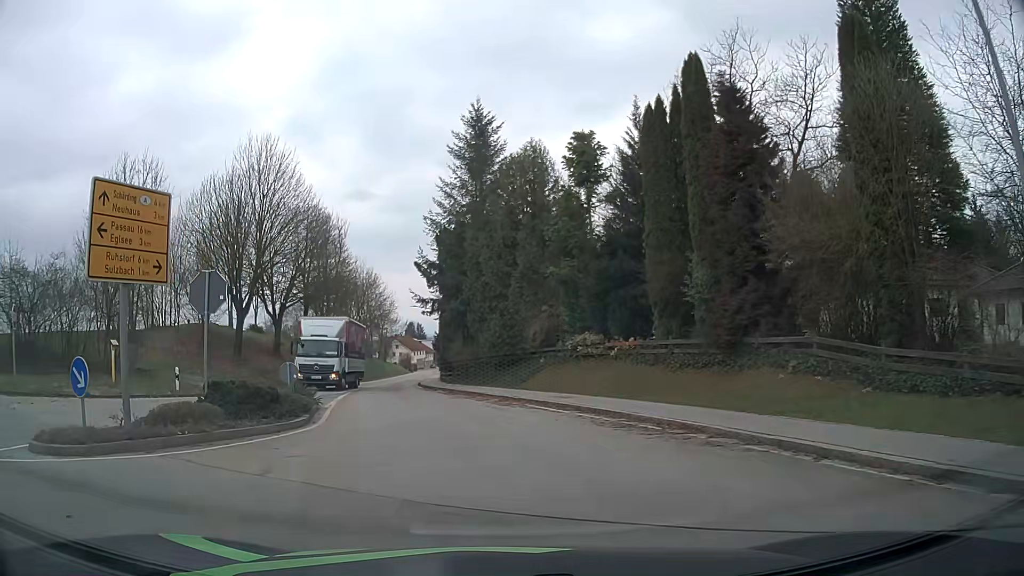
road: tertiary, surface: asphalt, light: Day
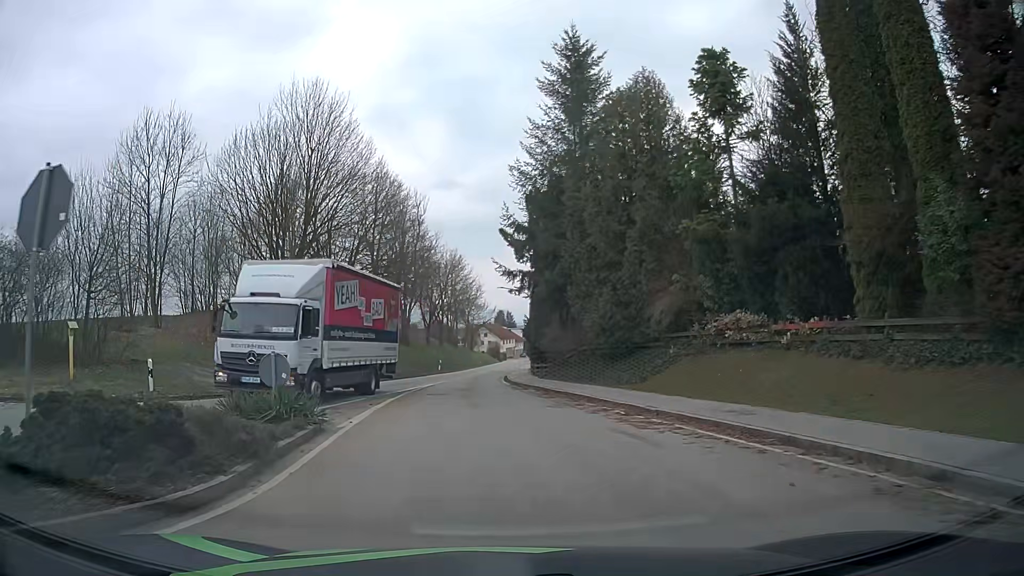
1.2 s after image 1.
(-0.8, +8.5) m; -9°
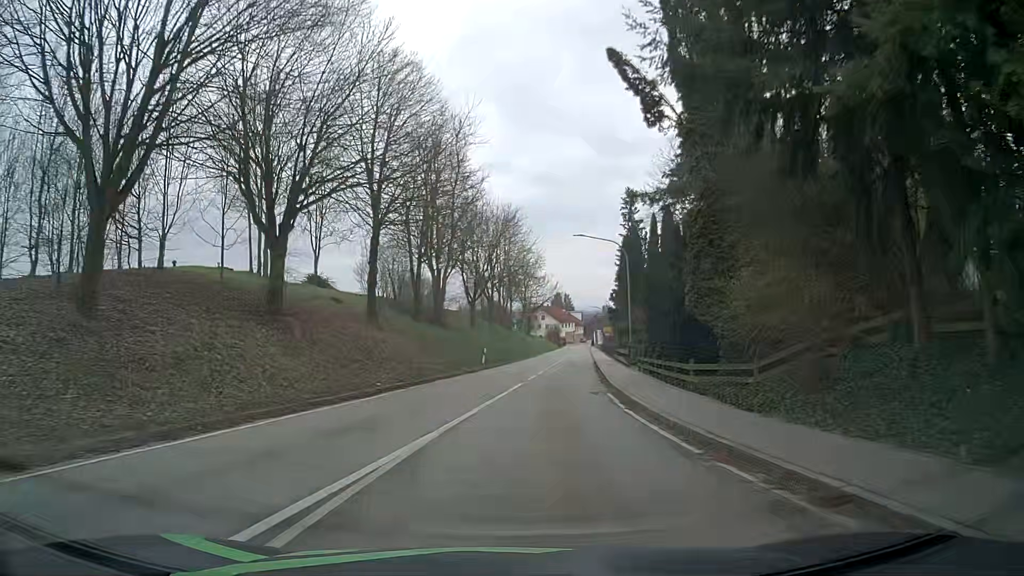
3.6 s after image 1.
(-1.3, +21.9) m; -4°
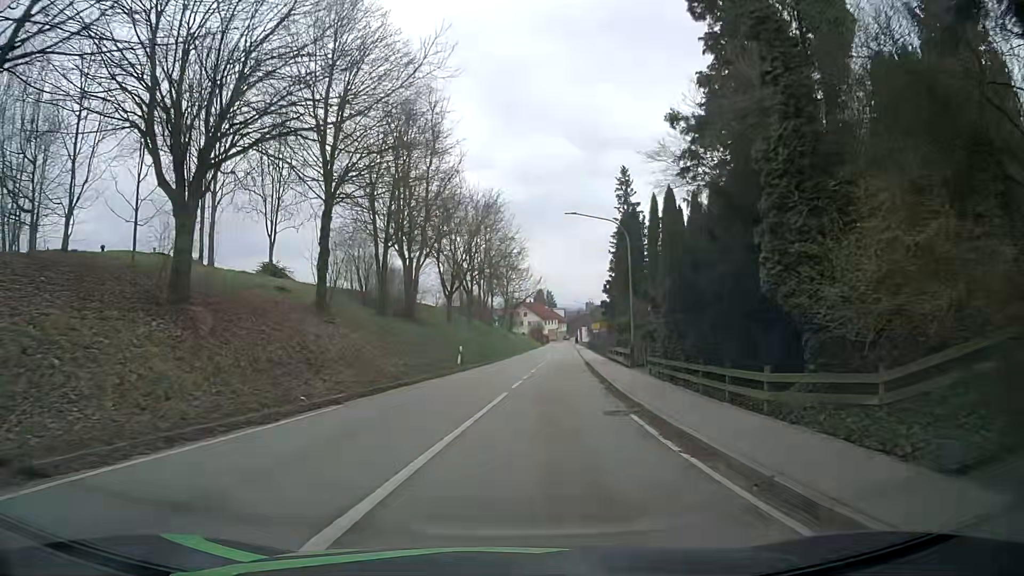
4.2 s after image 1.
(+0.1, +5.9) m; +2°
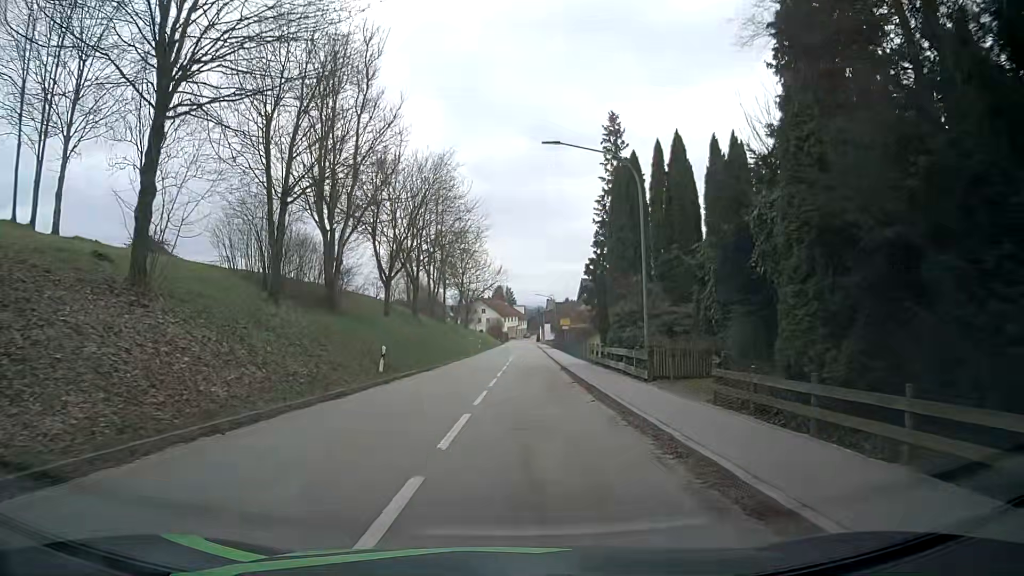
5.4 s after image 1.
(+0.4, +11.6) m; +4°
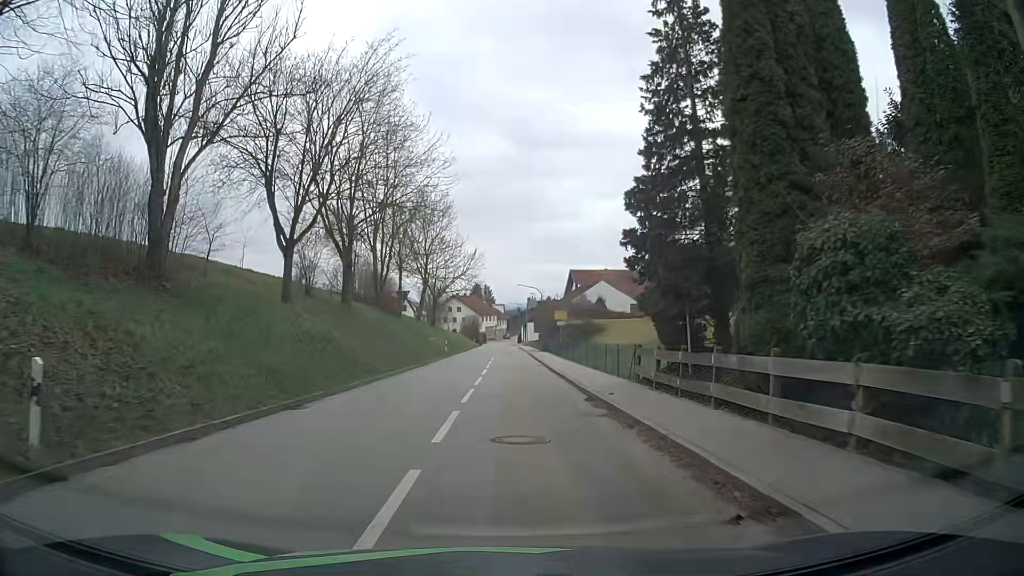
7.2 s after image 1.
(+0.3, +17.7) m; +1°
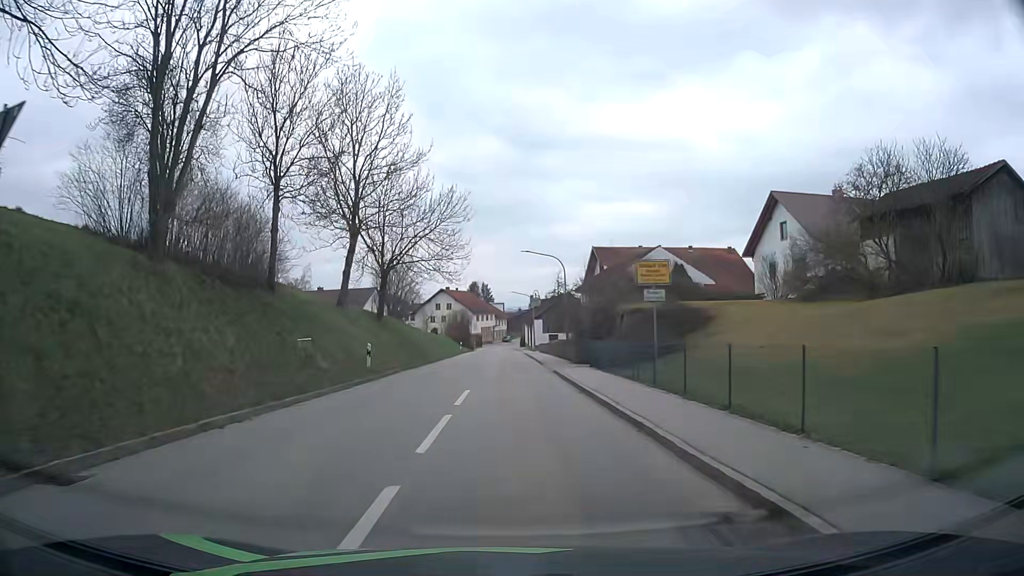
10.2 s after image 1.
(+0.3, +31.2) m; 0°
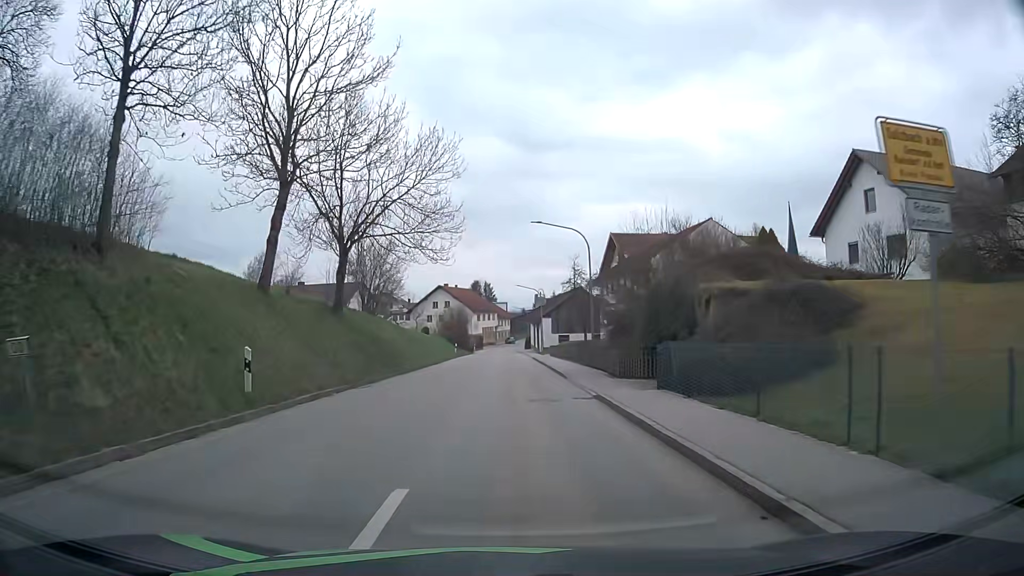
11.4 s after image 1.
(0.0, +12.2) m; 0°
(0, +10) (0, +20) (0, +30) (0, +40) (0, +50) (0, +60) (0, +70) (0, +80) (0, +90) (0, +100) m
